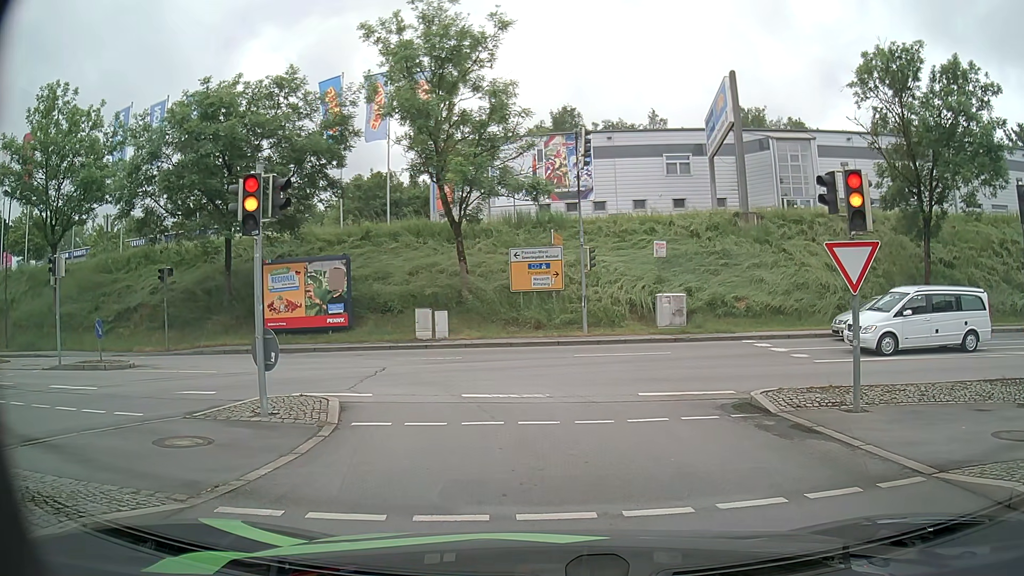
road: primary_link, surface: asphalt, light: Day
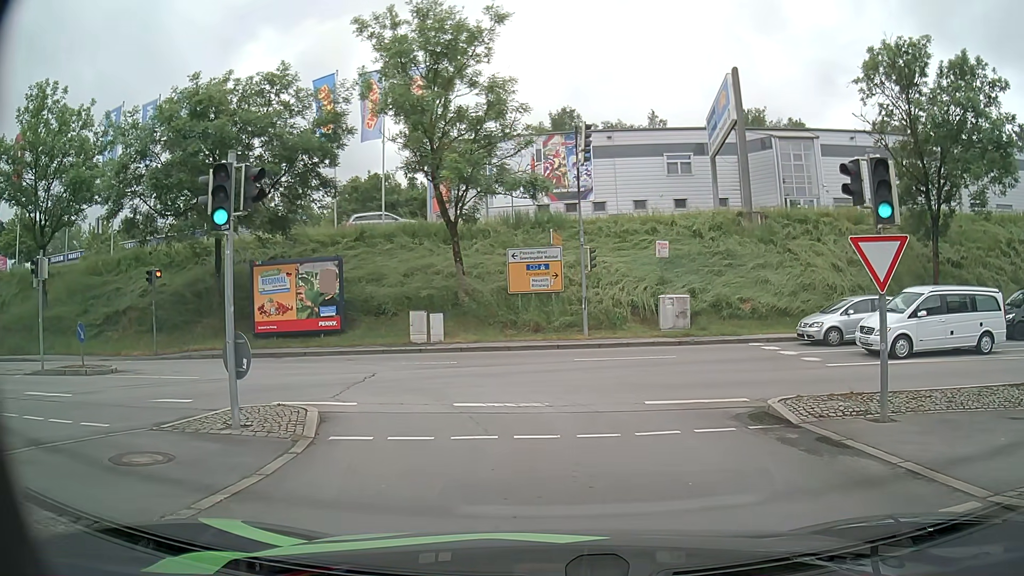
(0.0, +1.0) m; -1°
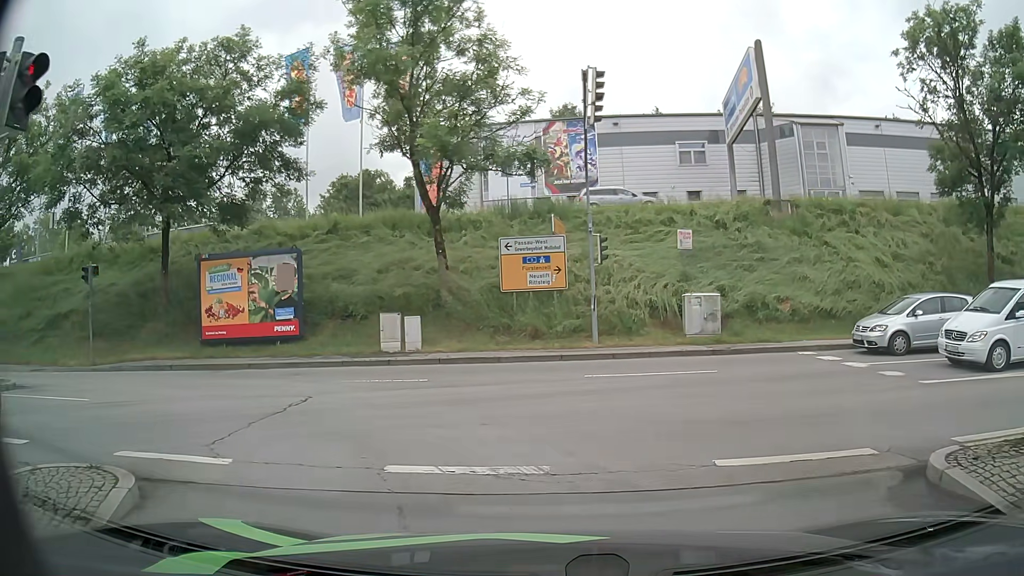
(0.0, +4.8) m; -1°
